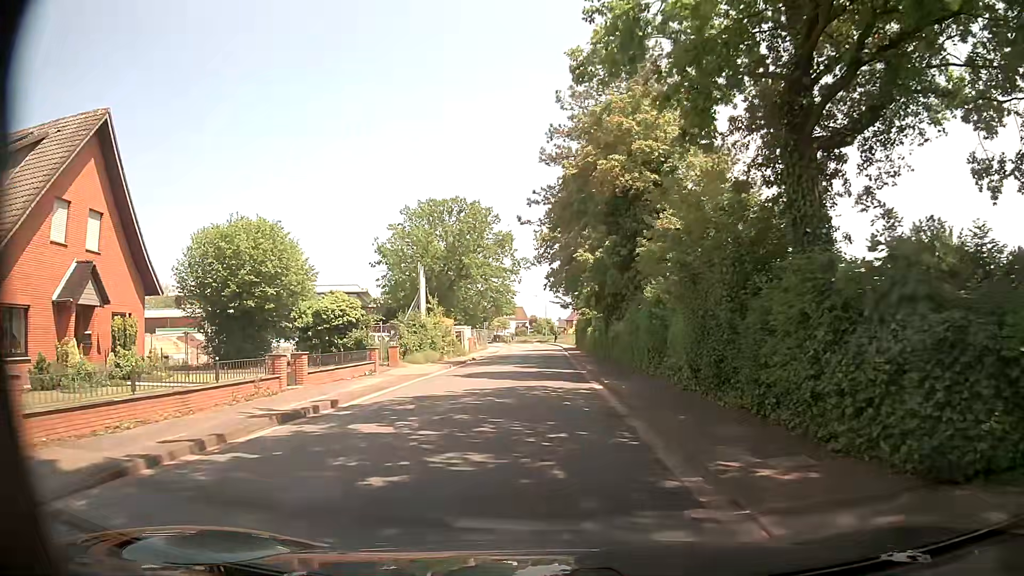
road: tertiary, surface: asphalt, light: Day
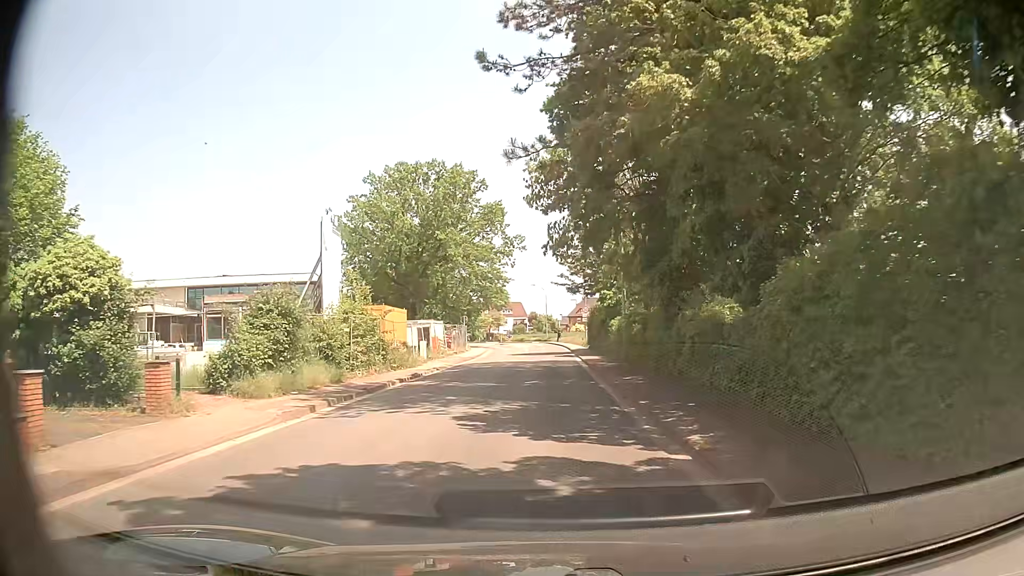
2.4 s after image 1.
(+0.3, +19.3) m; +1°
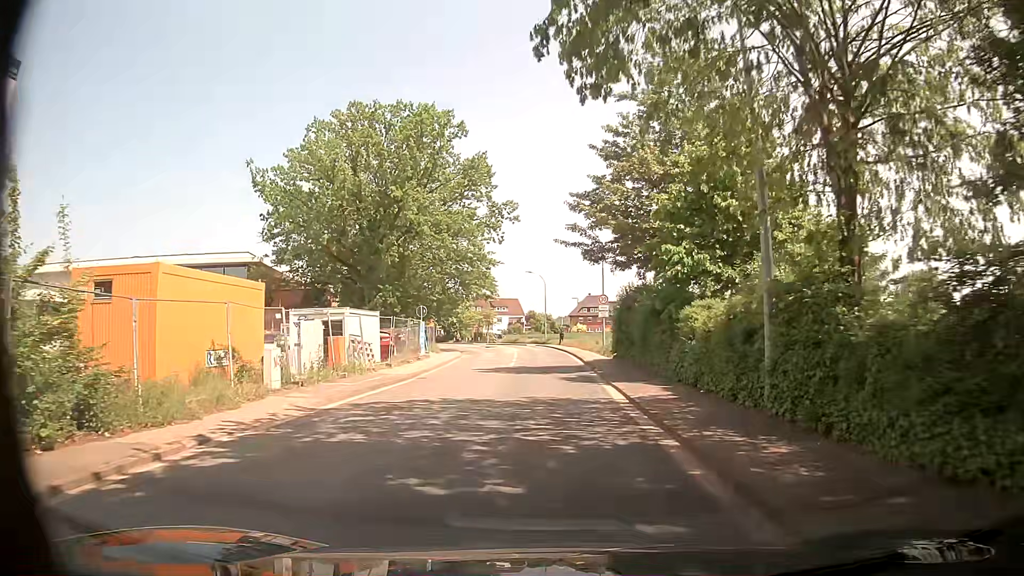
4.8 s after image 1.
(0.0, +19.3) m; +1°
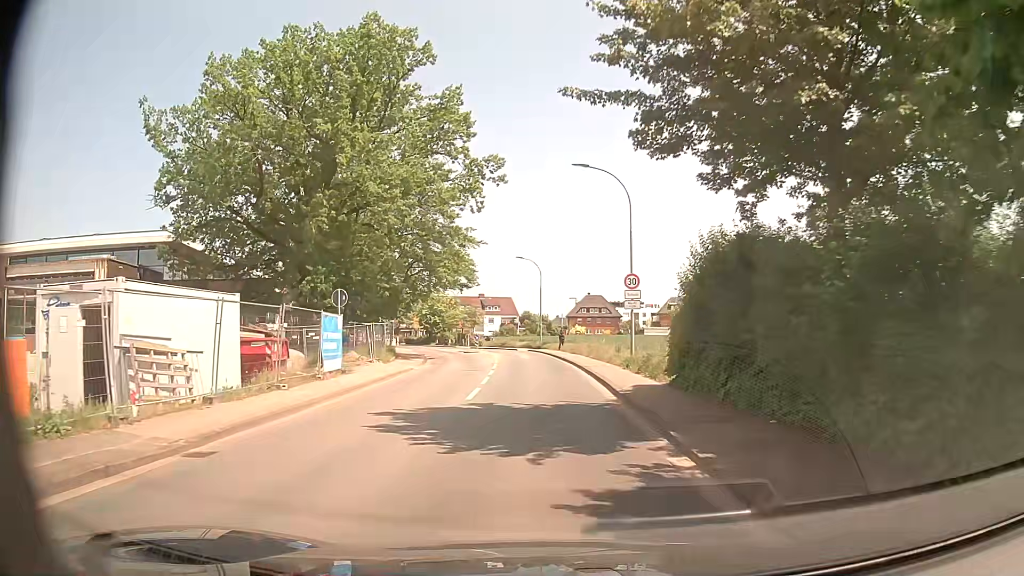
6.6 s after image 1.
(-0.2, +14.9) m; 0°
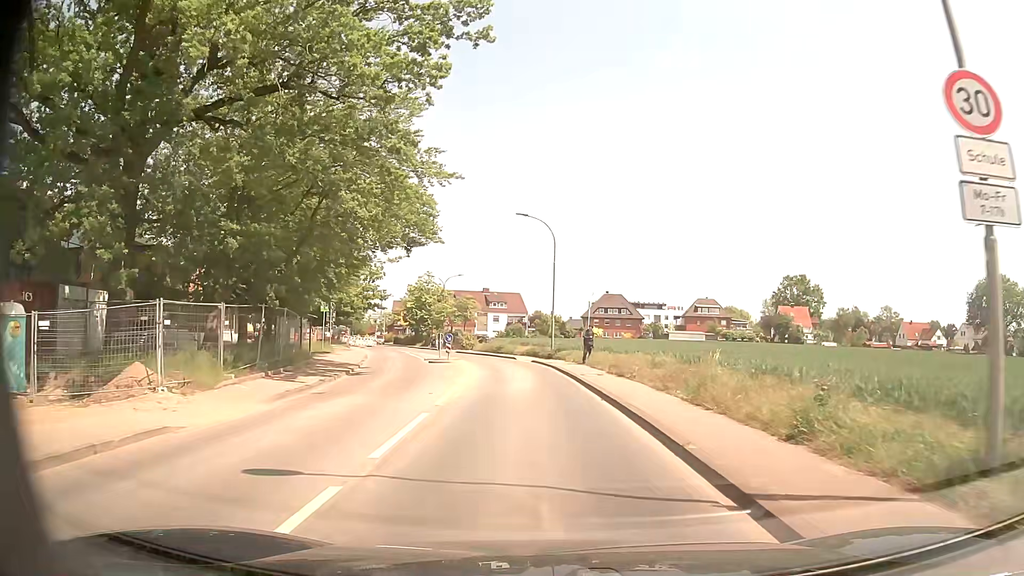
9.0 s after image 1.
(-0.2, +20.7) m; -1°
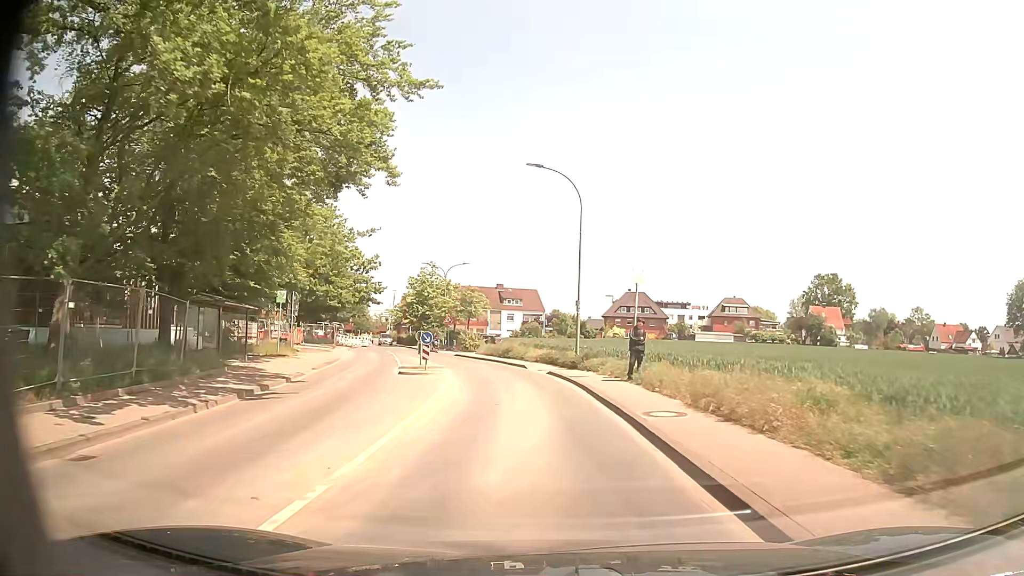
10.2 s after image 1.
(-0.2, +10.6) m; -1°
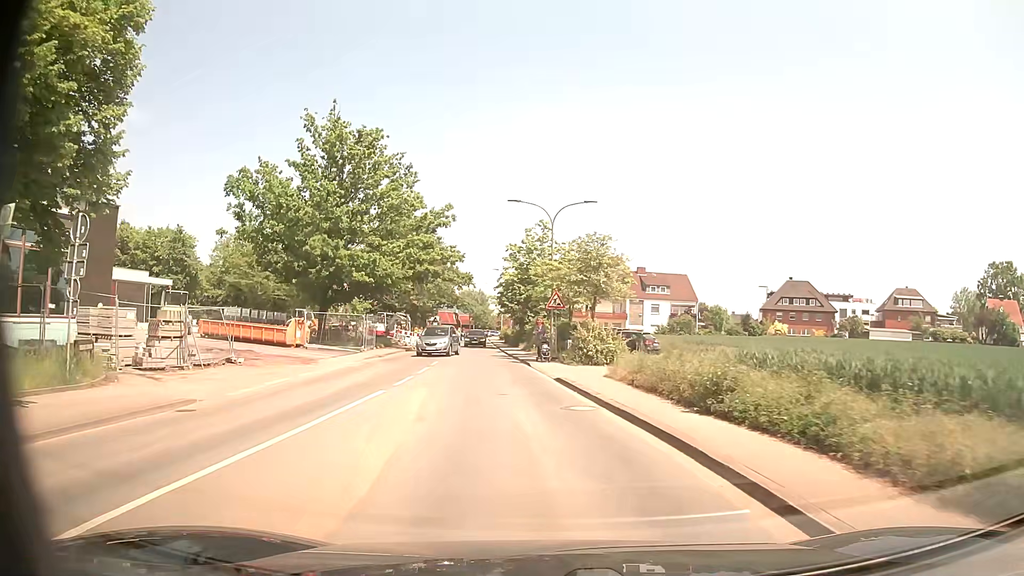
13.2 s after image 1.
(-2.2, +26.6) m; -11°
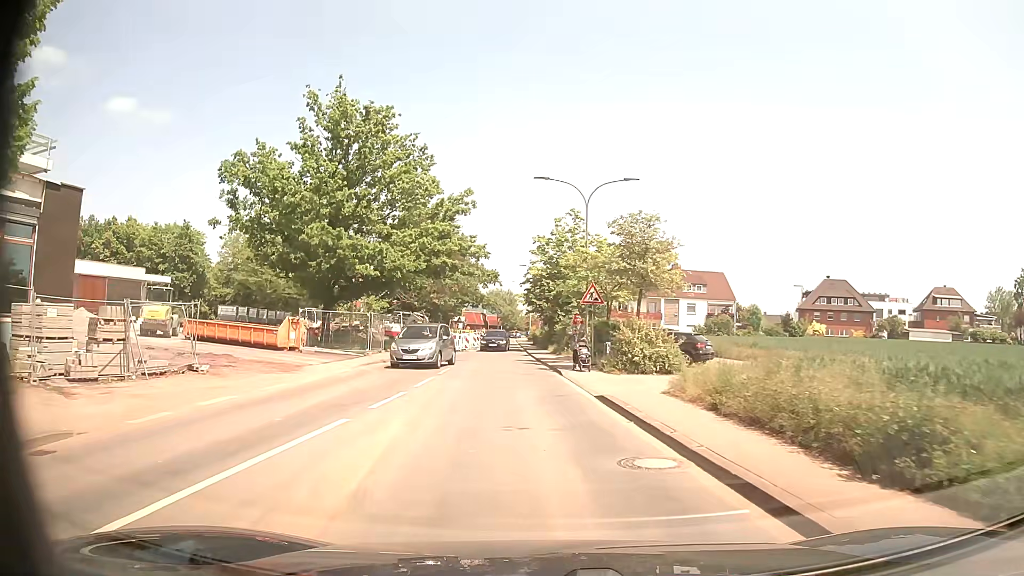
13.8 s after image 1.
(-0.2, +4.9) m; -4°
